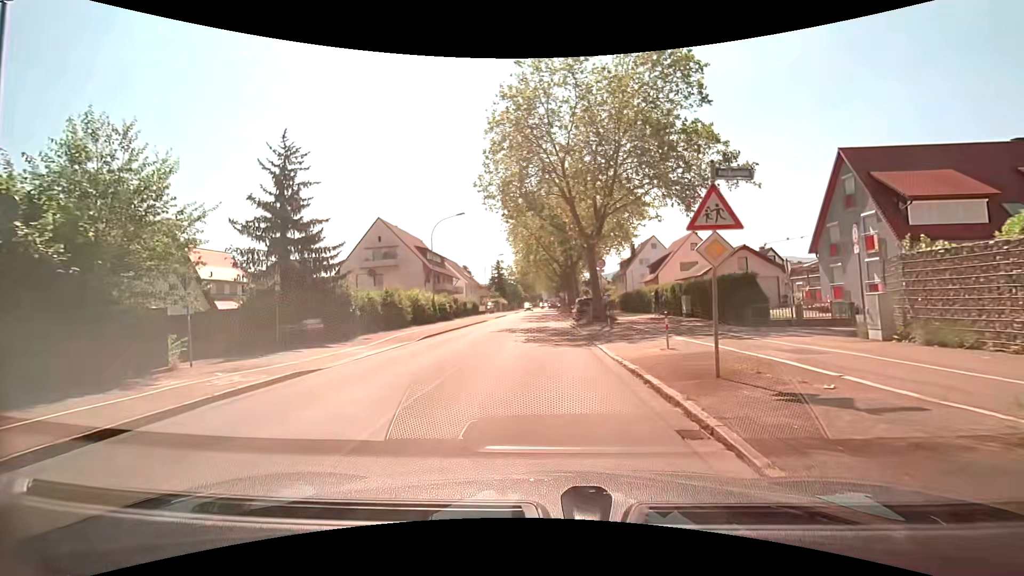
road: secondary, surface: asphalt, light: Day
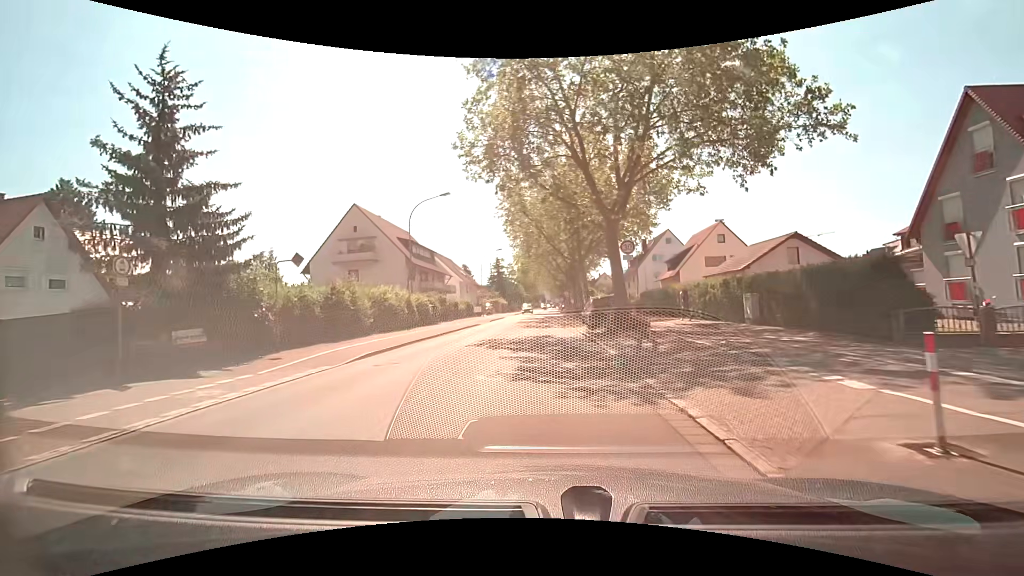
(-0.1, +8.5) m; 0°
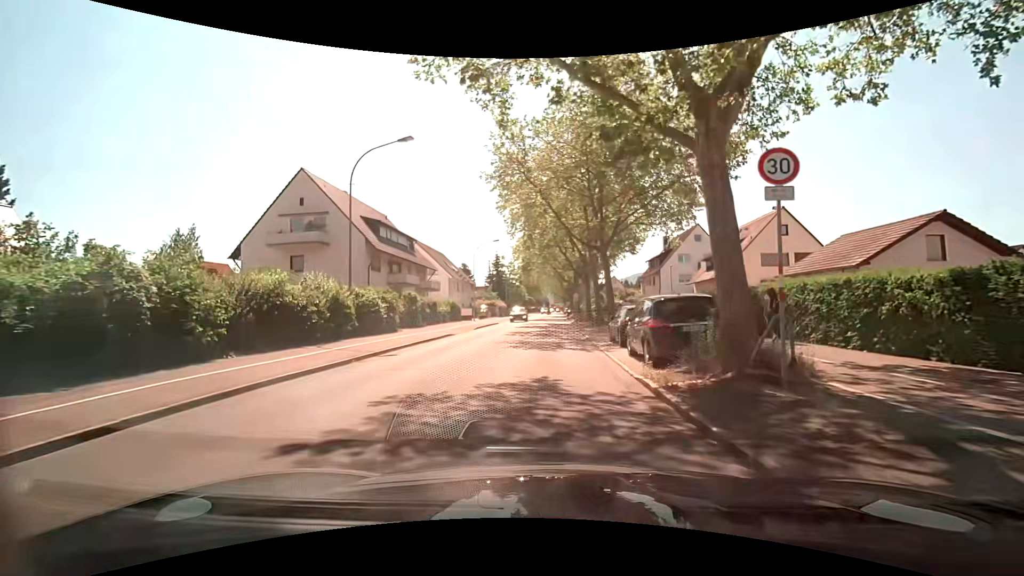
(-0.3, +12.5) m; -2°
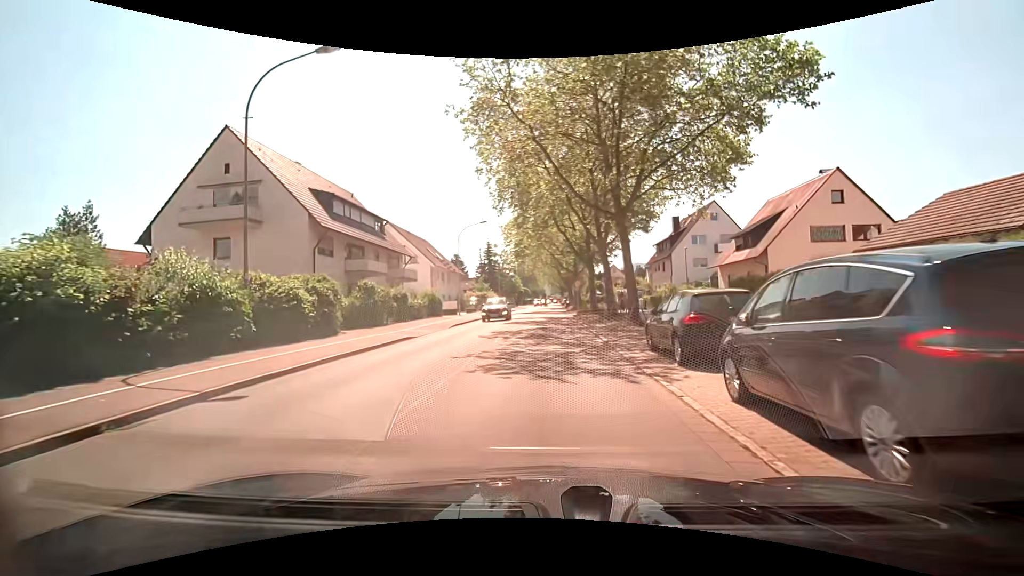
(+0.1, +8.3) m; +2°
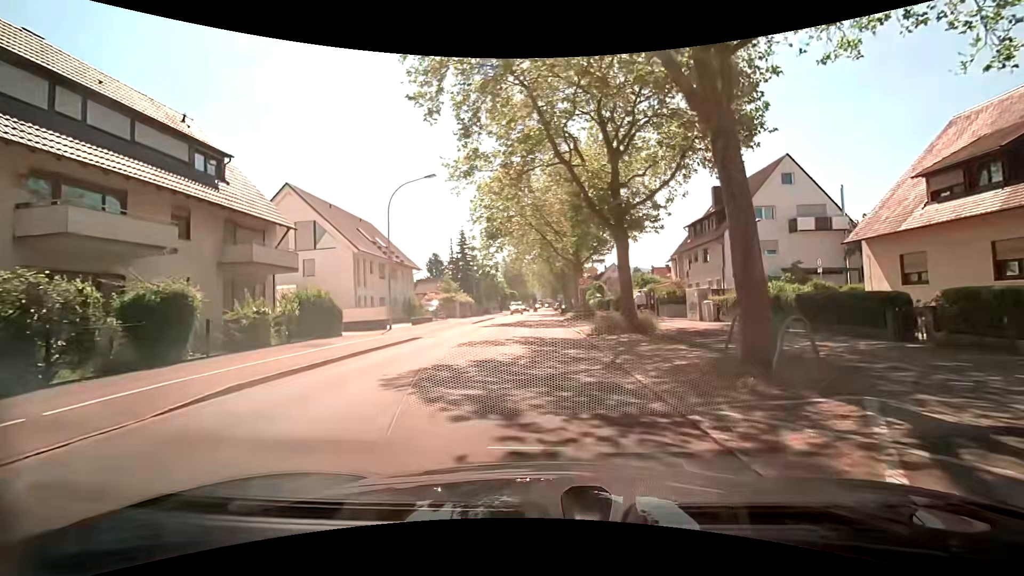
(-0.1, +20.8) m; 0°
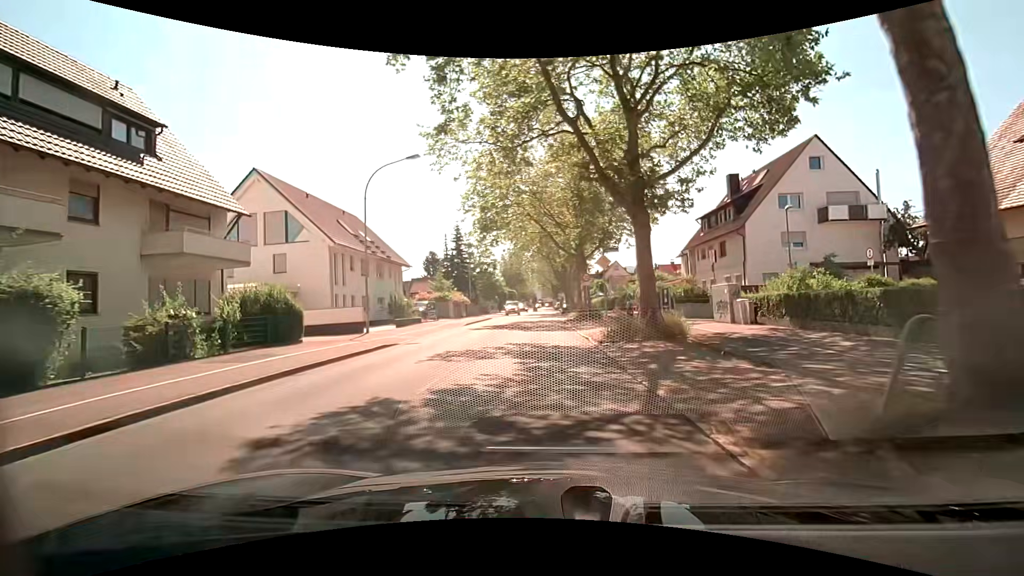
(0.0, +4.2) m; 0°
